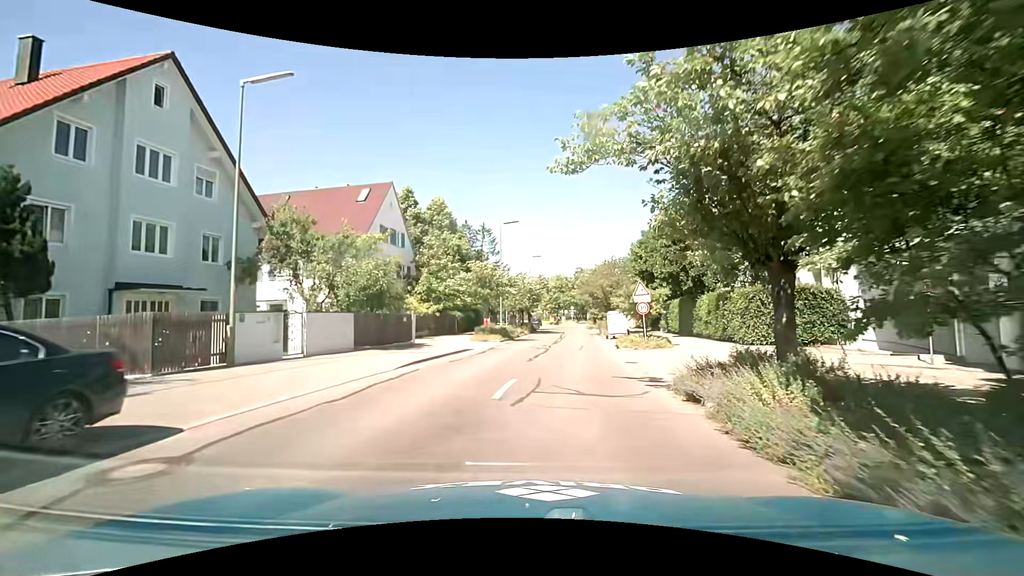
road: tertiary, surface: asphalt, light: Day
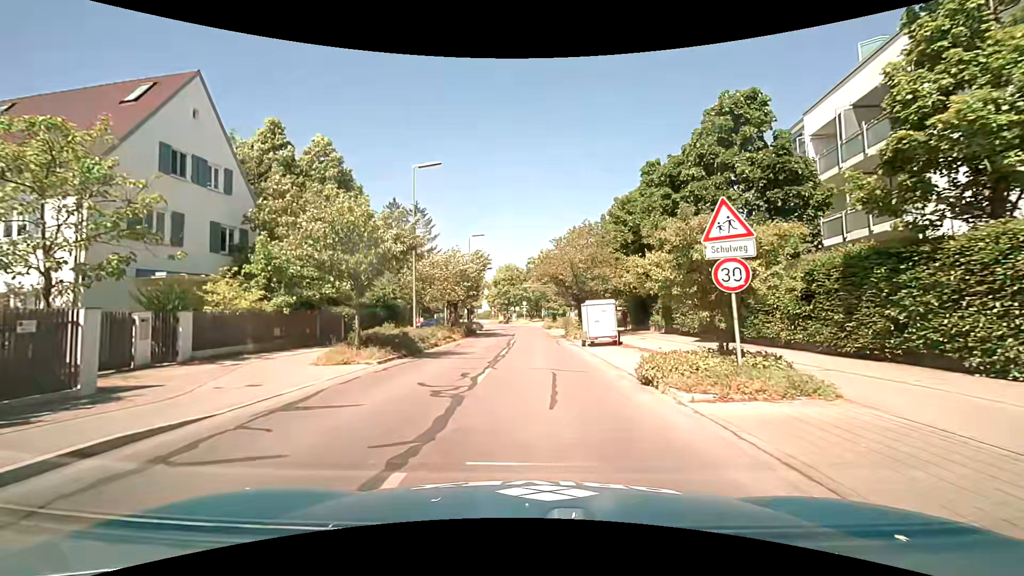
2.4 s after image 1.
(+1.0, +16.4) m; +5°
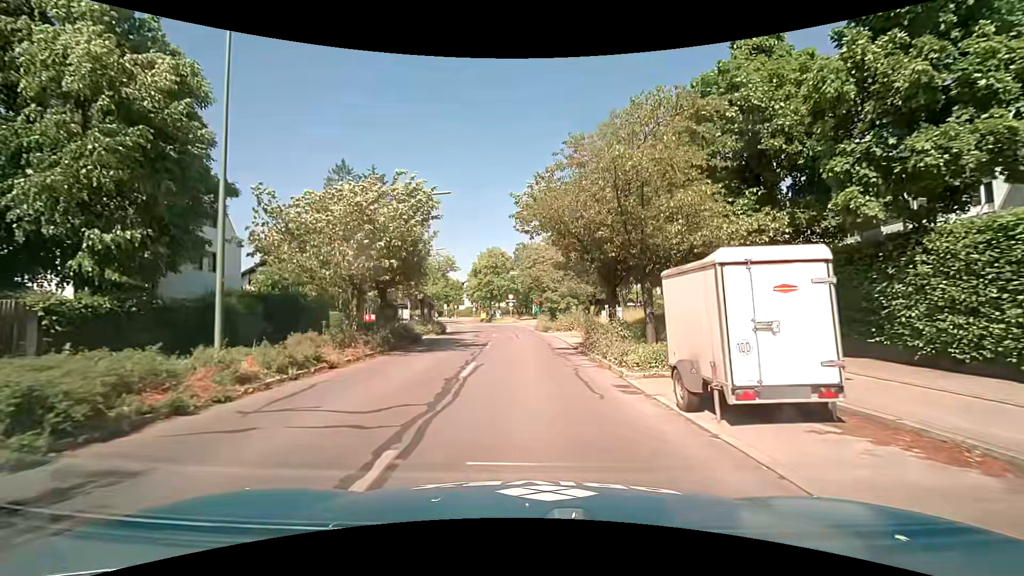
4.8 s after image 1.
(+0.3, +17.4) m; +1°
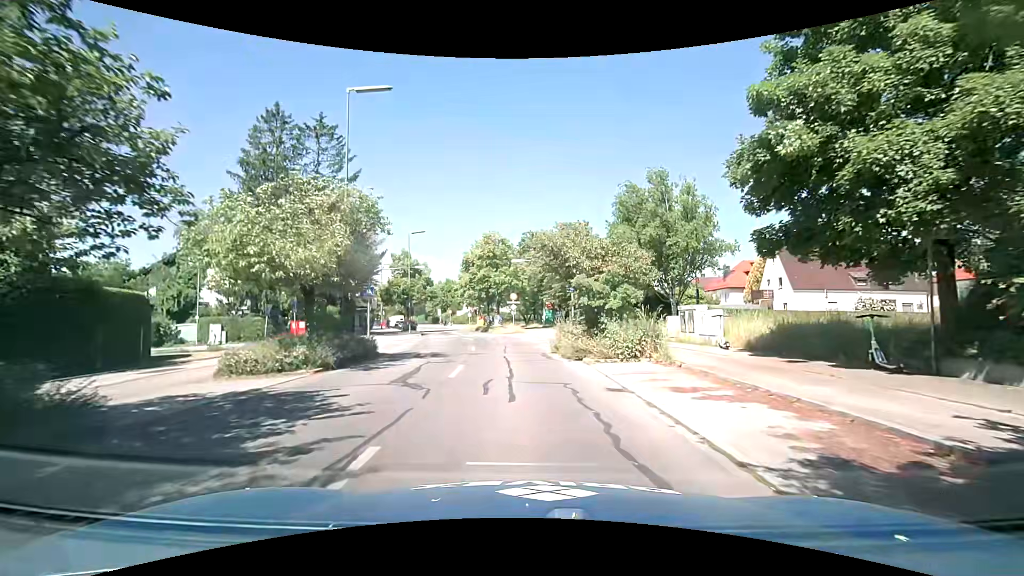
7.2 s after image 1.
(0.0, +18.1) m; -1°
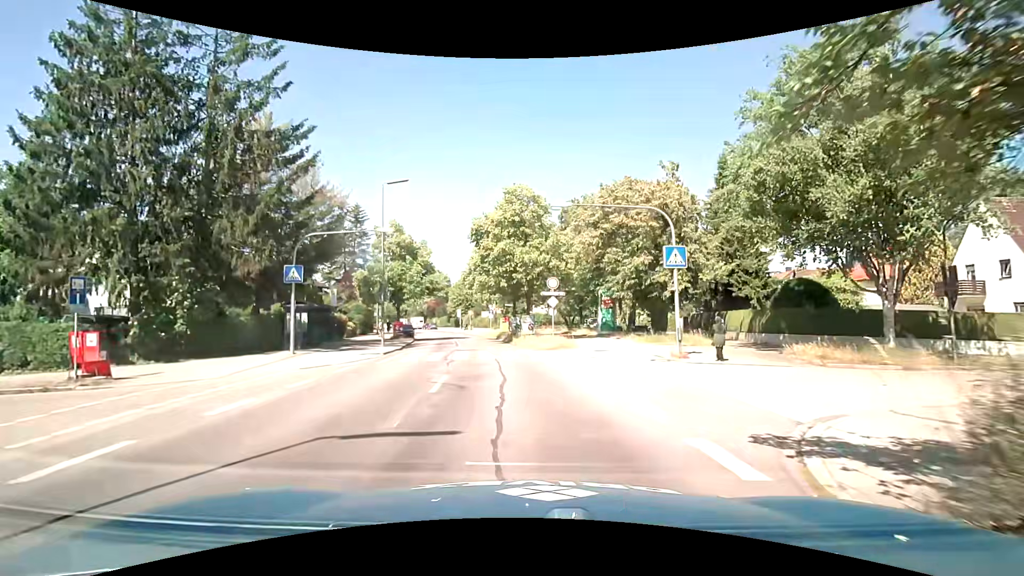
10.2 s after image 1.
(-0.6, +19.7) m; -4°
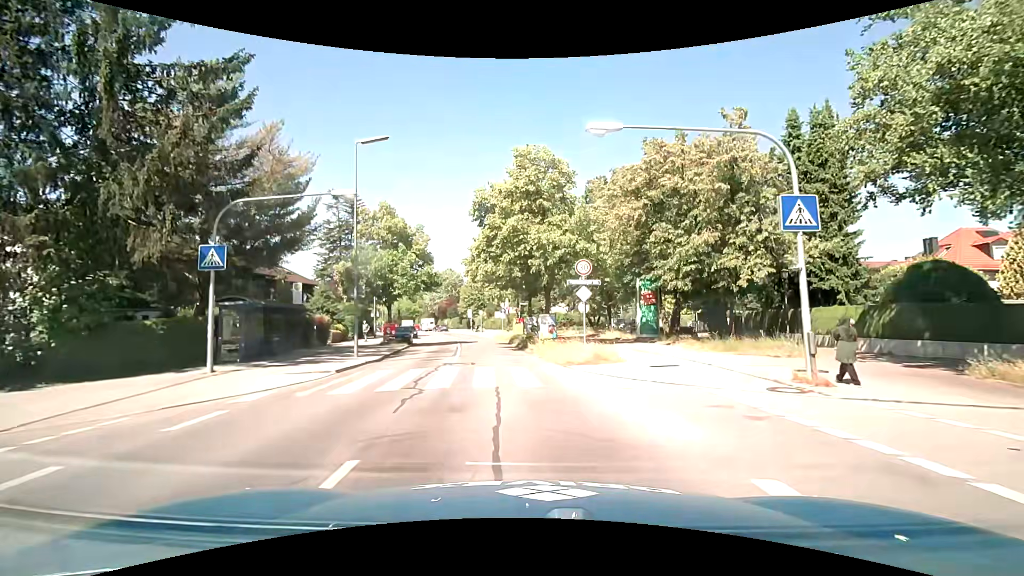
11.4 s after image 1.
(-0.1, +7.6) m; -1°
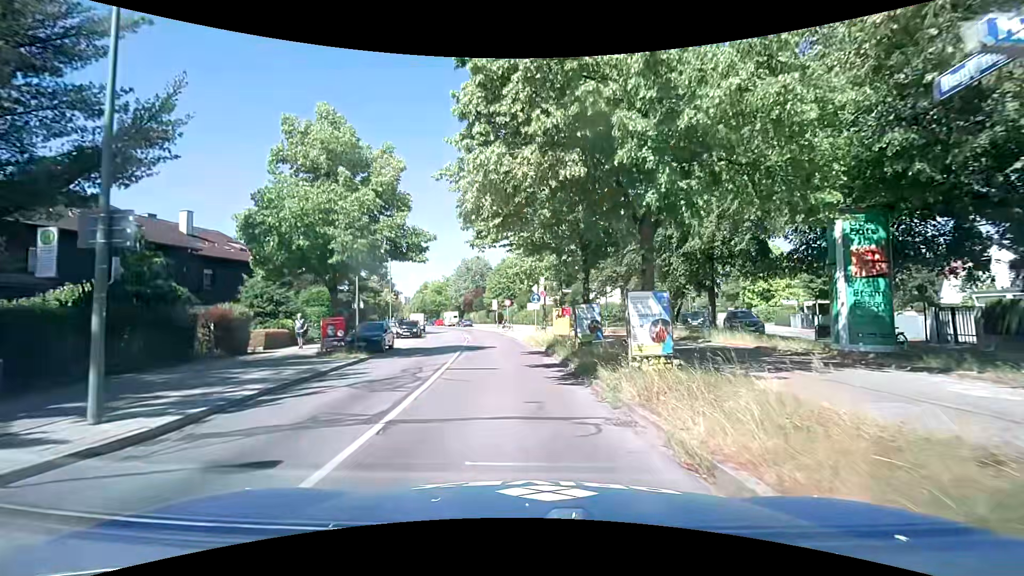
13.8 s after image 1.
(-0.7, +15.8) m; -5°
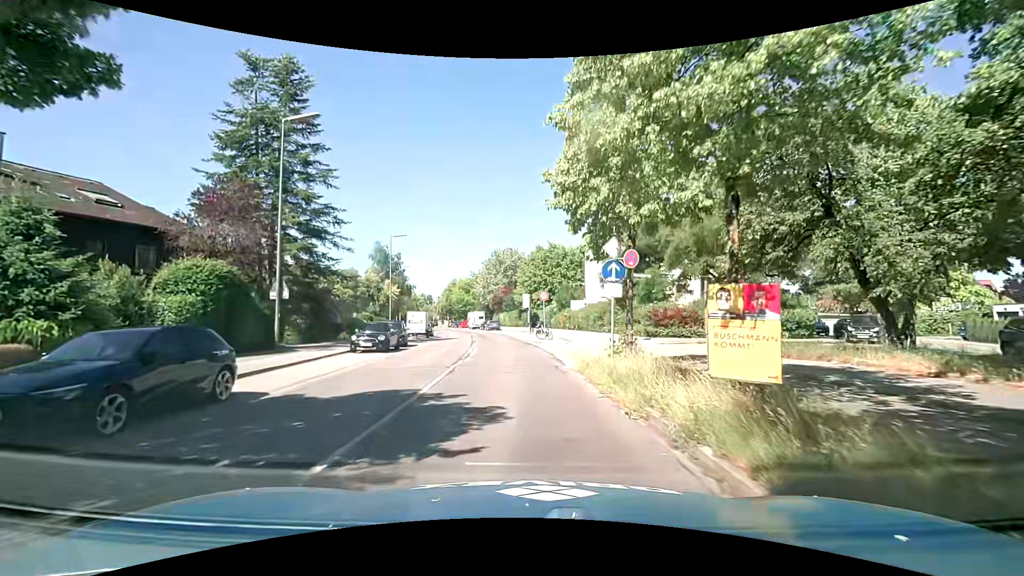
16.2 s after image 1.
(-0.5, +17.3) m; -3°
(0, +10) (-1, +20) (-2, +30) (-4, +40) (-5, +50) (-7, +60) (-9, +69) (-12, +79) (-15, +89) (-18, +98) m
